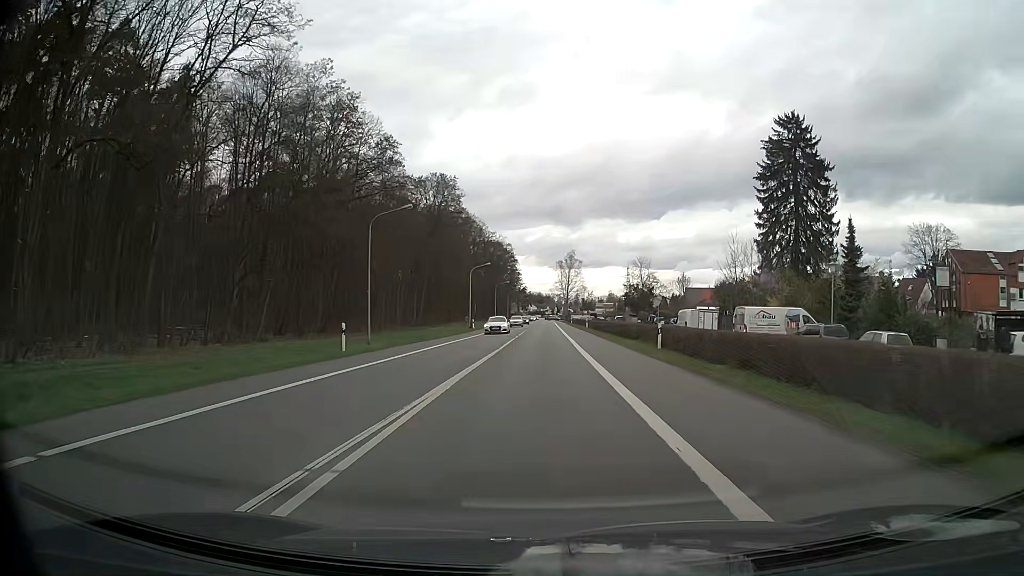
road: primary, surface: asphalt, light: Day
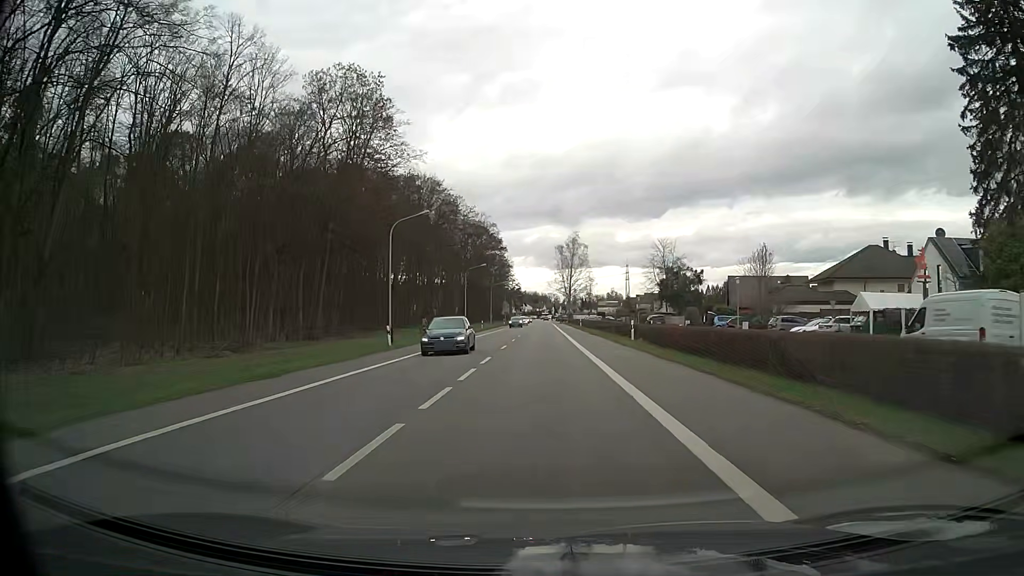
(+0.1, +41.4) m; 0°
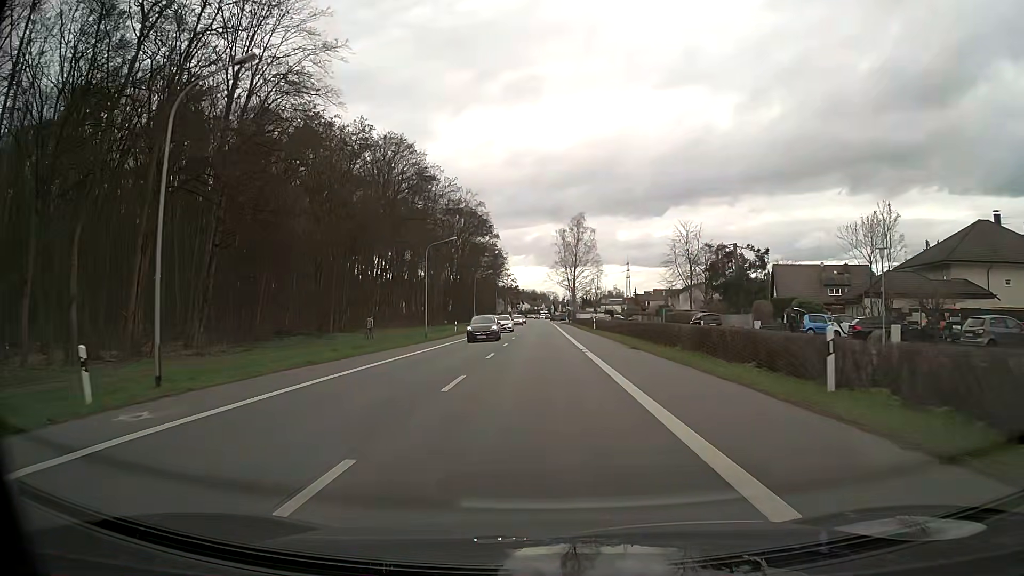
(+0.1, +25.4) m; +1°
(0, +10) (0, +20) (0, +30) (0, +40) (0, +50) (0, +60) (0, +70) (0, +80) (0, +90) (0, +100) m
